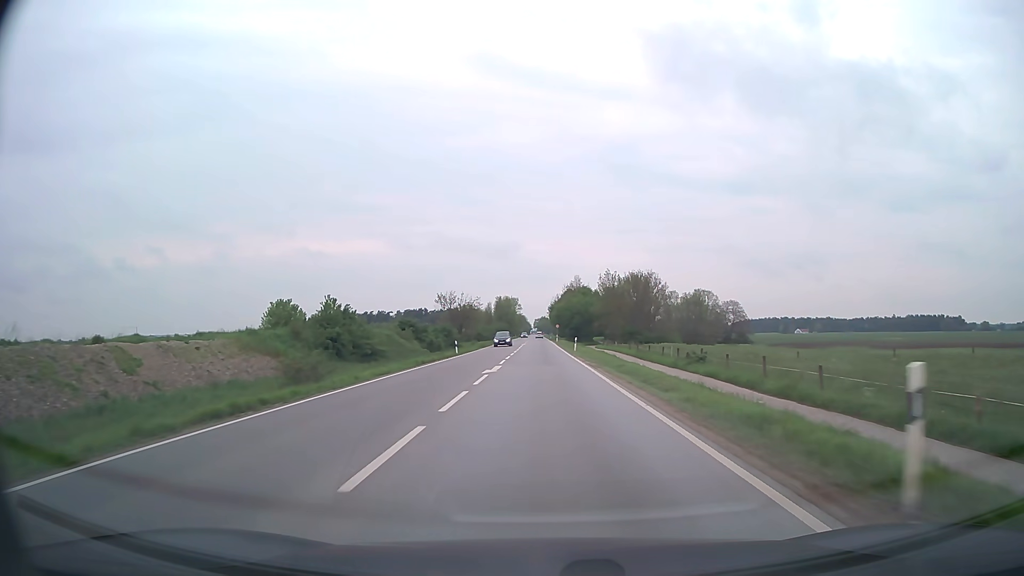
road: secondary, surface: asphalt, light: Day
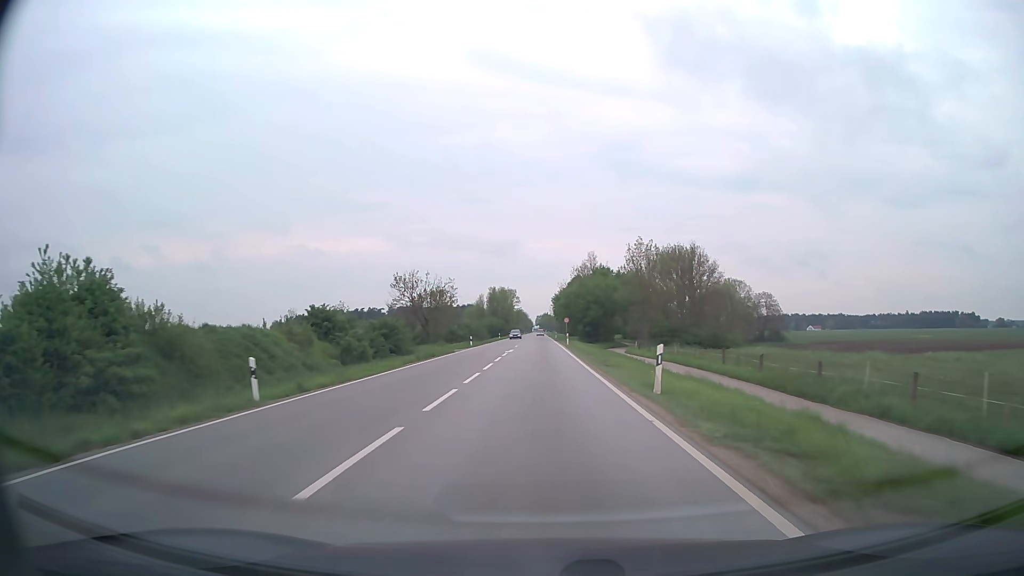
(-0.1, +36.2) m; 0°
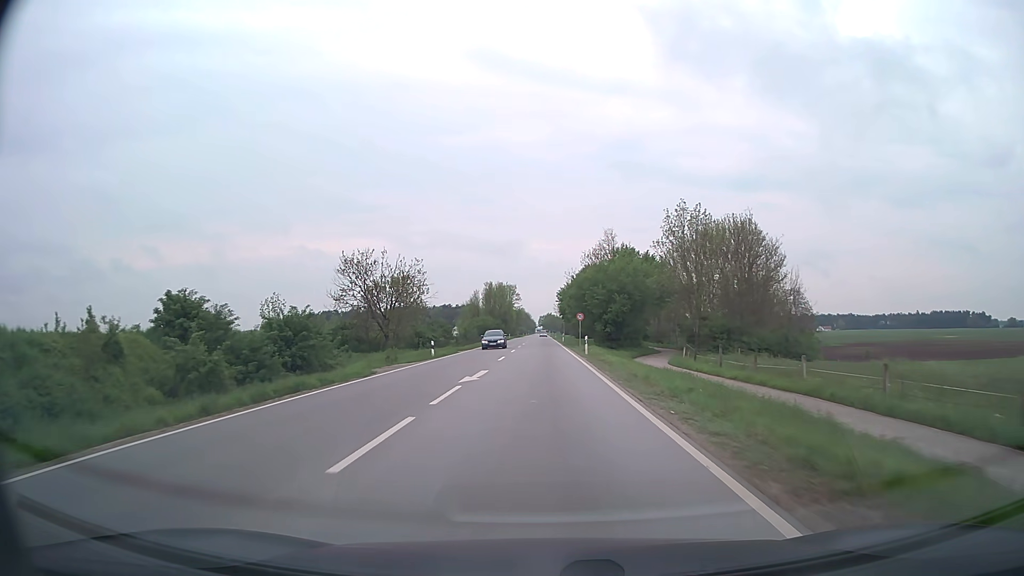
(-0.1, +22.9) m; 0°
(0, +10) (0, +20) (0, +30) (0, +40) (0, +50) (0, +60) (0, +70) (0, +80) (0, +90) (0, +100) m
